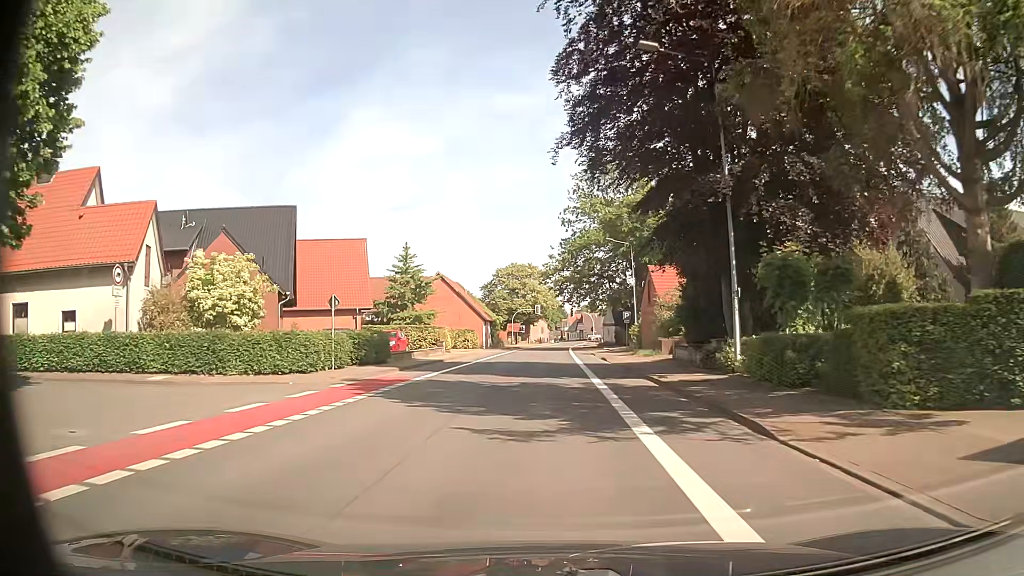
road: secondary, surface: asphalt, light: Day
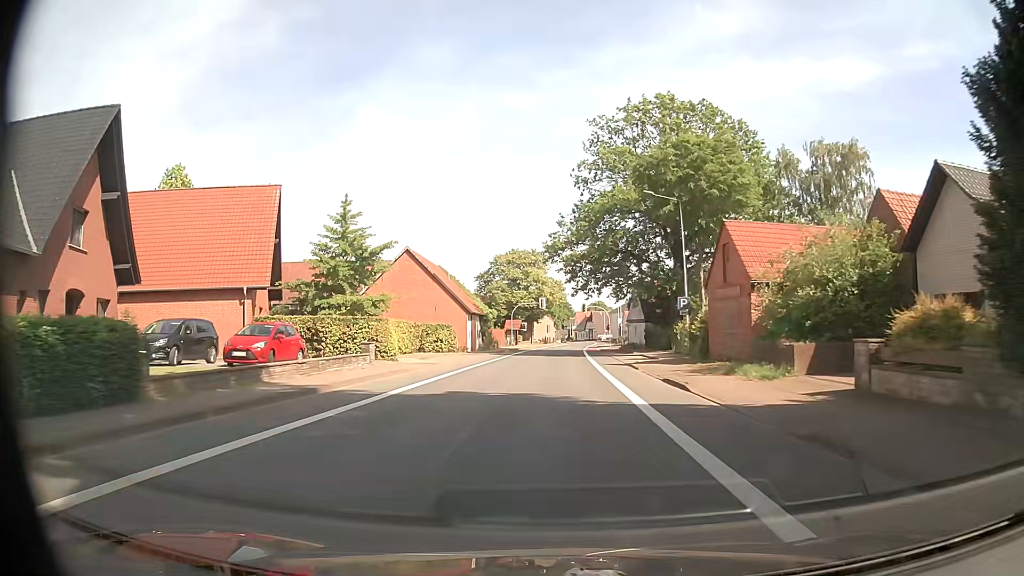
(-0.3, +20.4) m; 0°
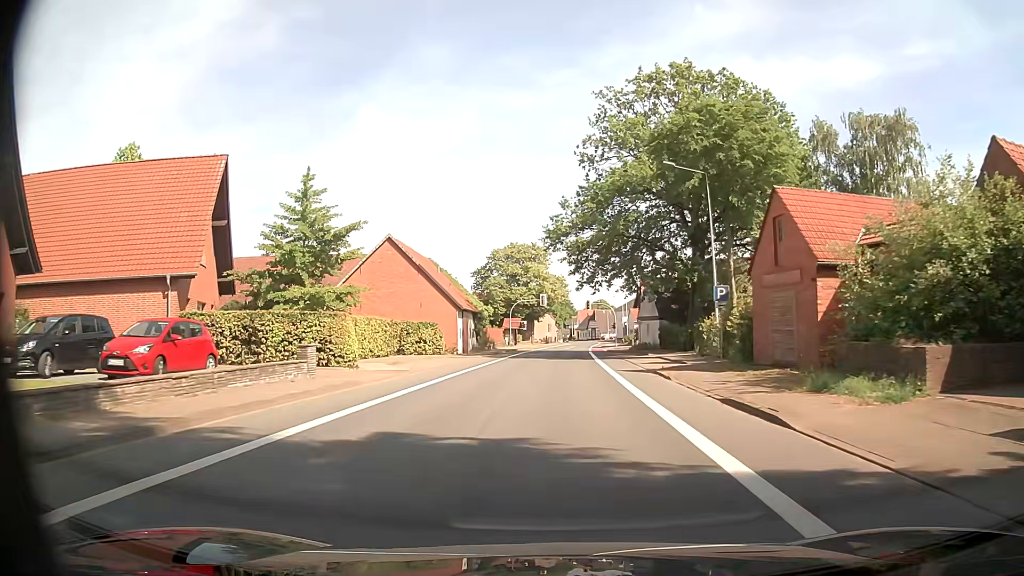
(-0.1, +7.0) m; -1°
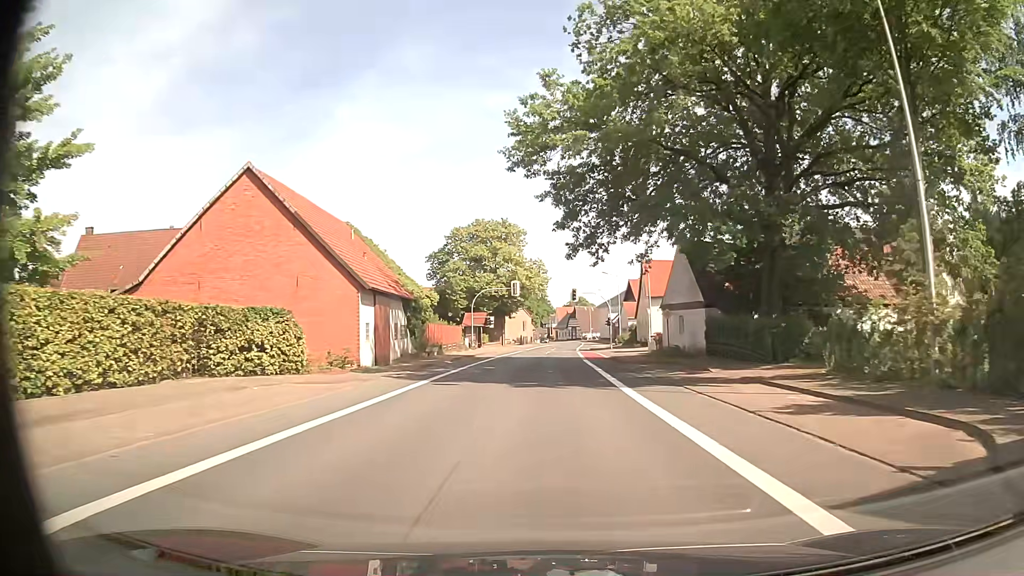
(+0.1, +21.7) m; +2°
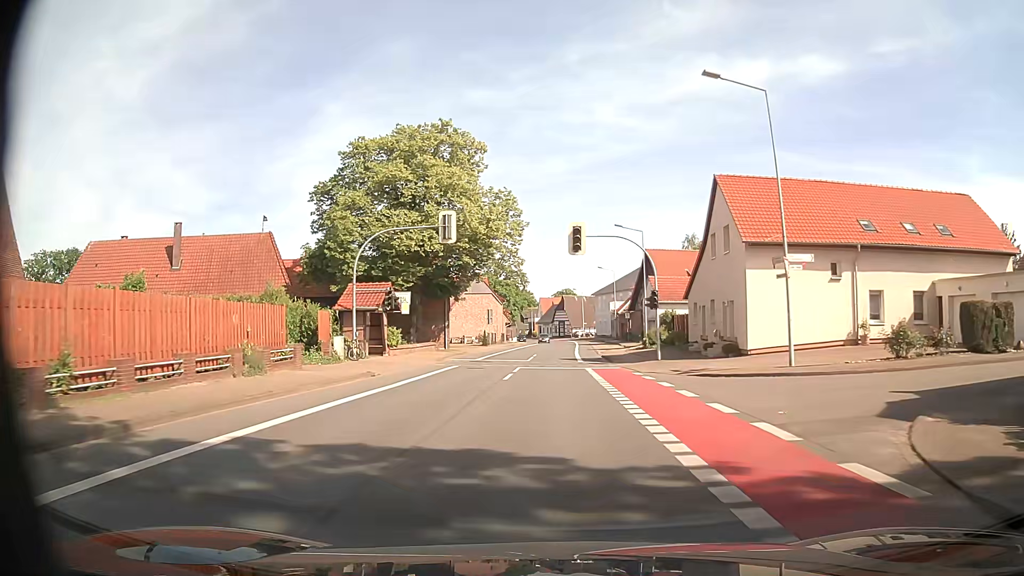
(+0.7, +38.1) m; +1°
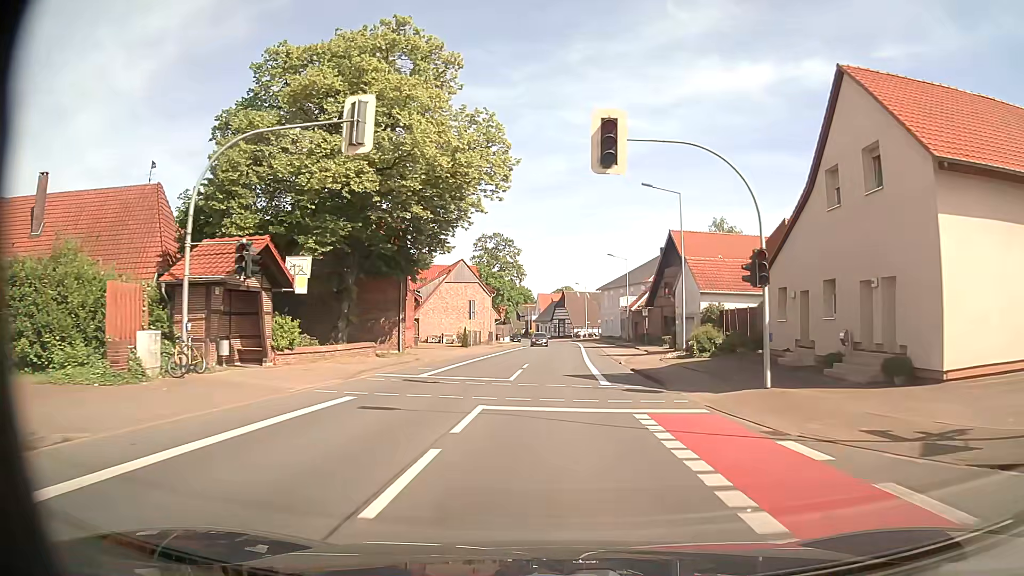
(0.0, +15.8) m; 0°
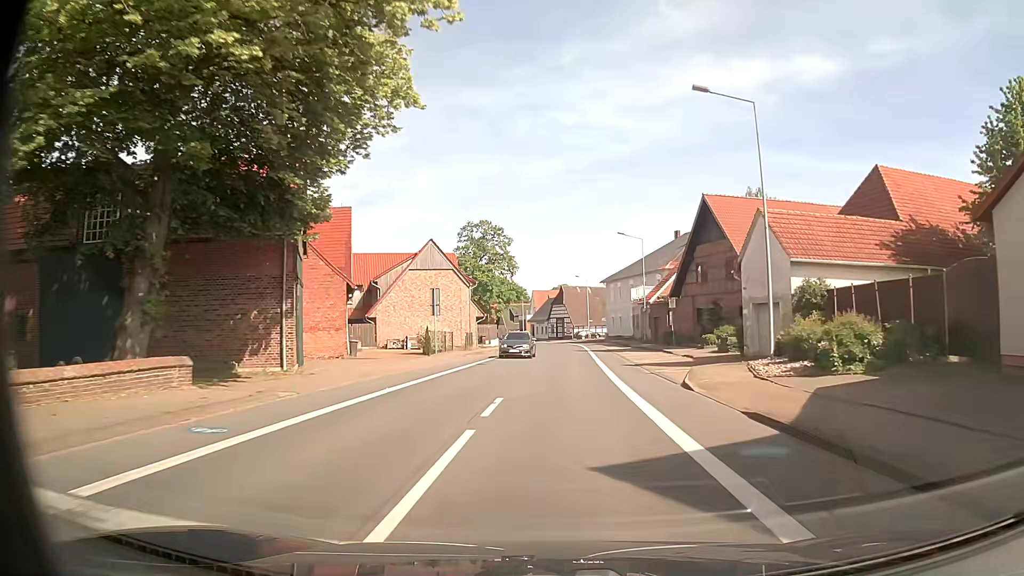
(0.0, +16.2) m; 0°
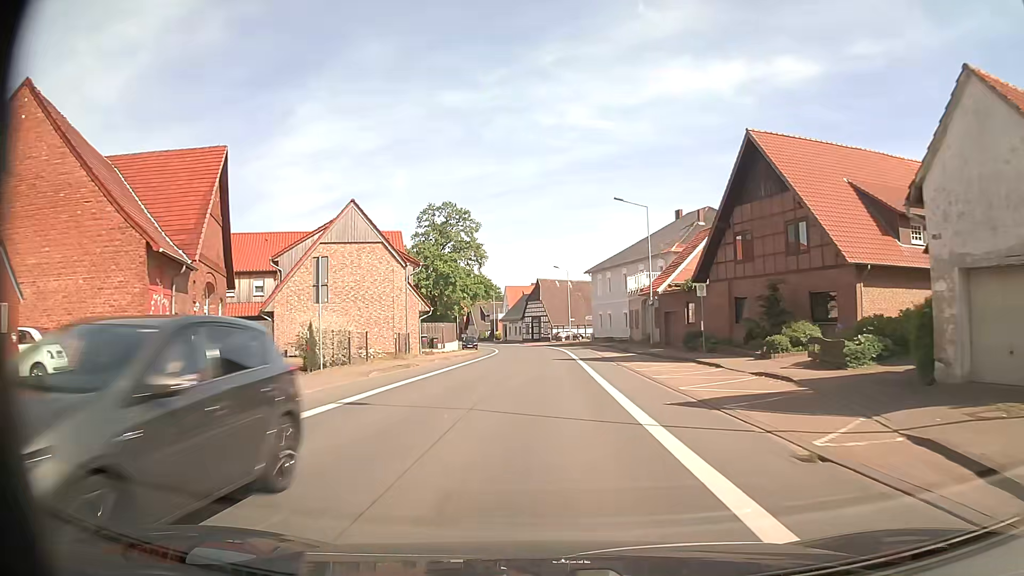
(+0.2, +16.4) m; +1°
(0, +10) (0, +20) (+1, +30) (+1, +40) (0, +50) (0, +60) (-1, +70) (-2, +80) (-4, +90) (-7, +99) m
